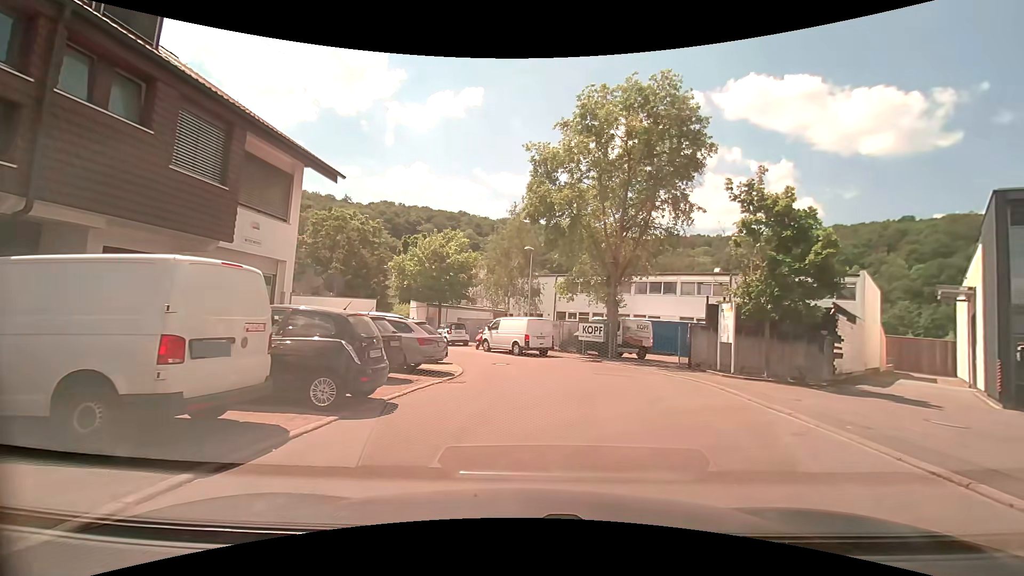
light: Day
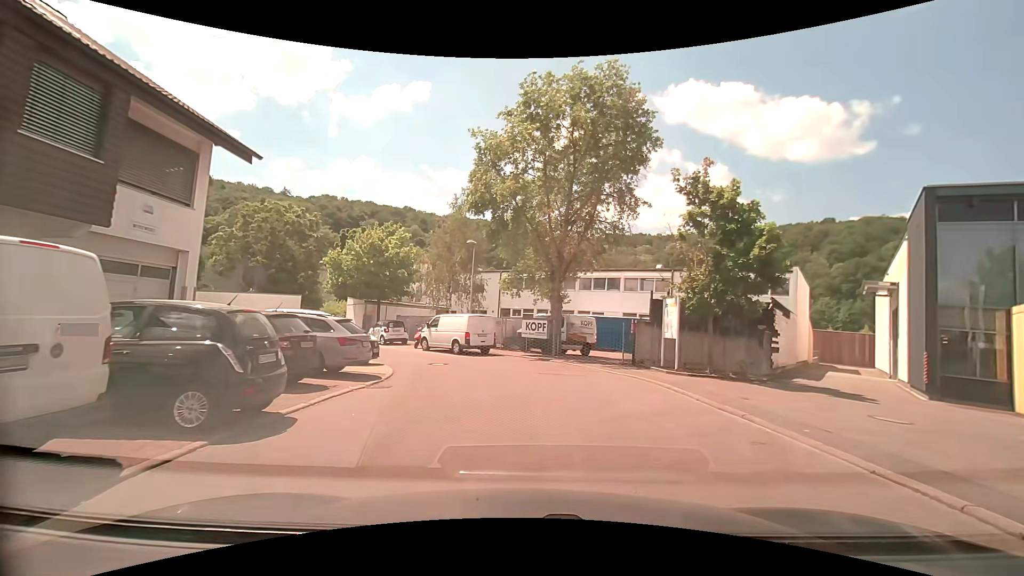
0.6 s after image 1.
(+0.1, +1.2) m; +8°
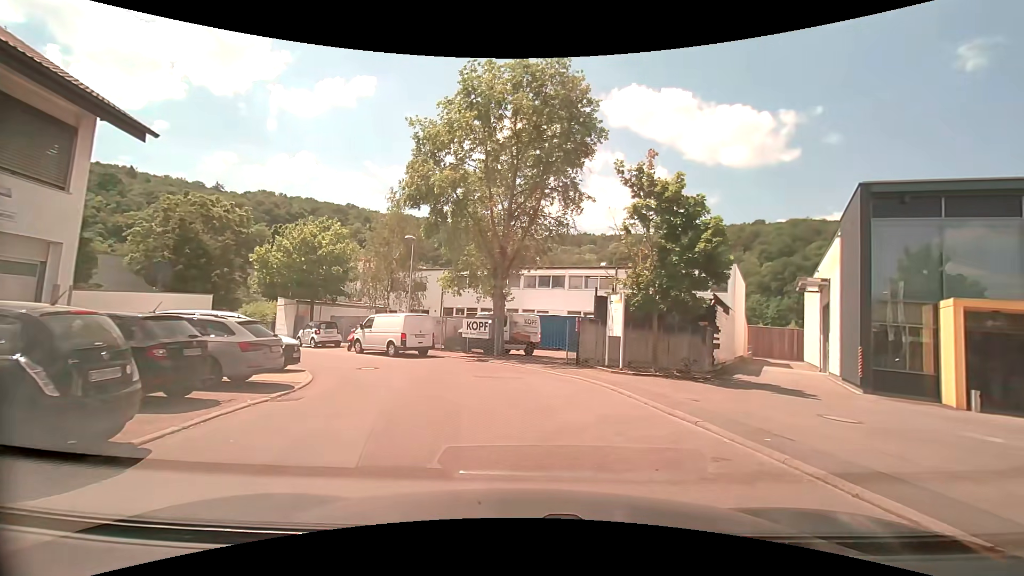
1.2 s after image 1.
(0.0, +1.2) m; +6°
